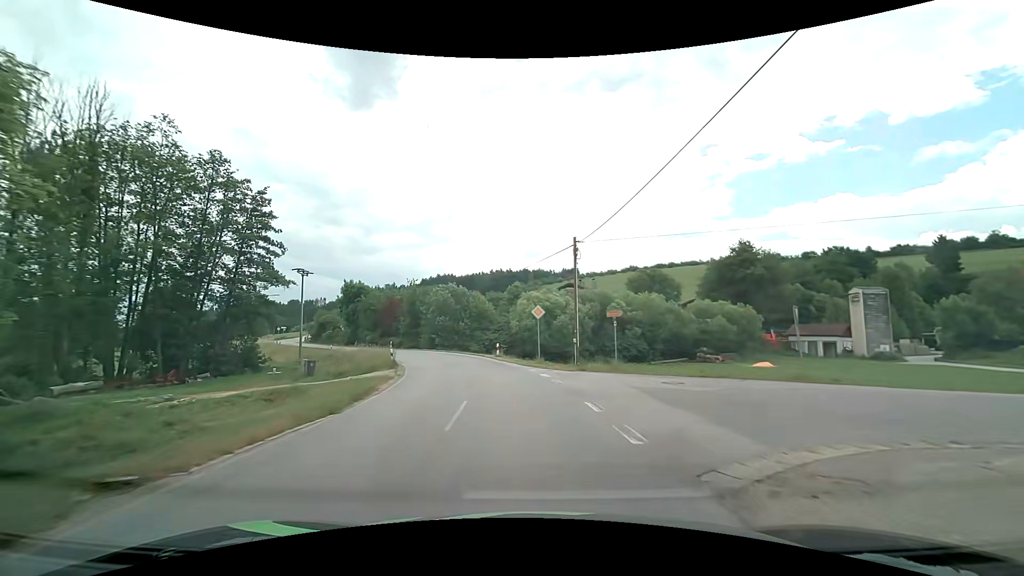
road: secondary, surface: asphalt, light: Day
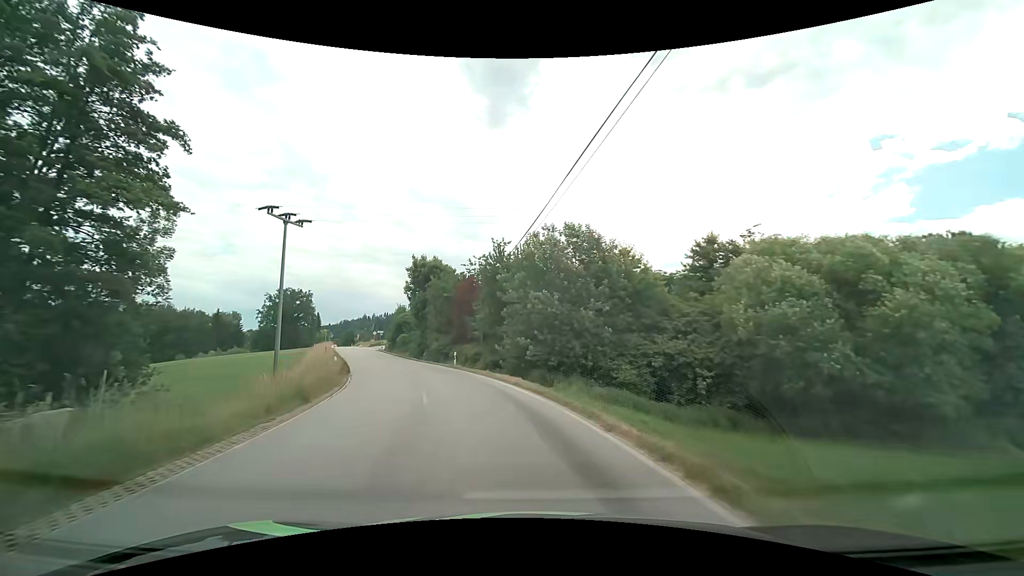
(-3.7, +32.2) m; -15°
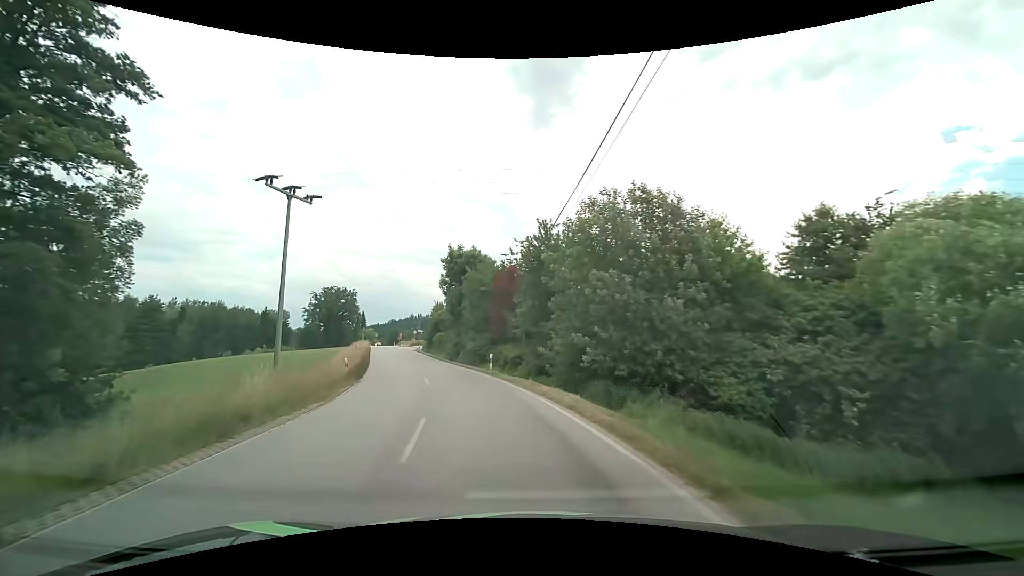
(-0.2, +6.0) m; -5°
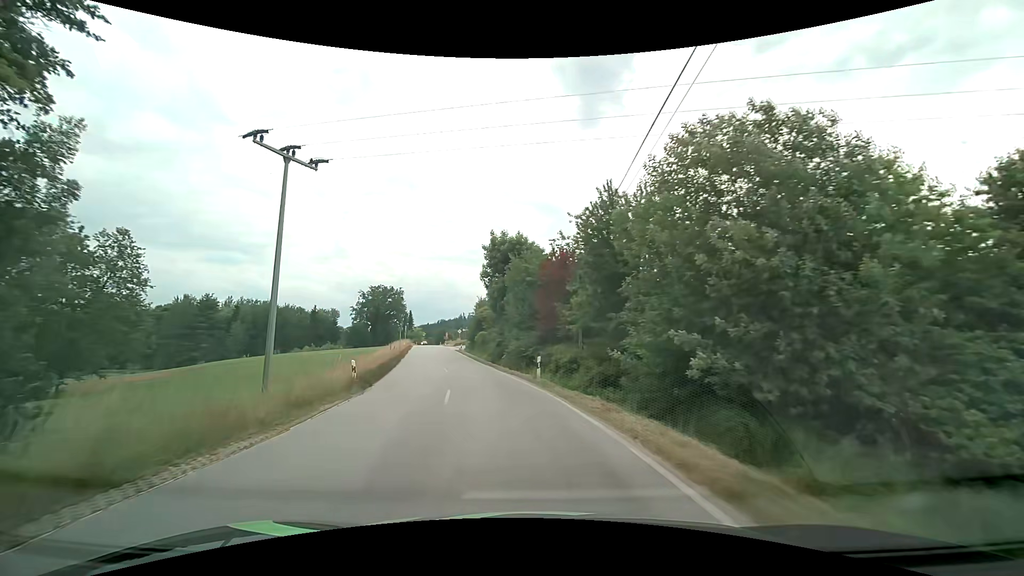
(-0.3, +6.0) m; -6°
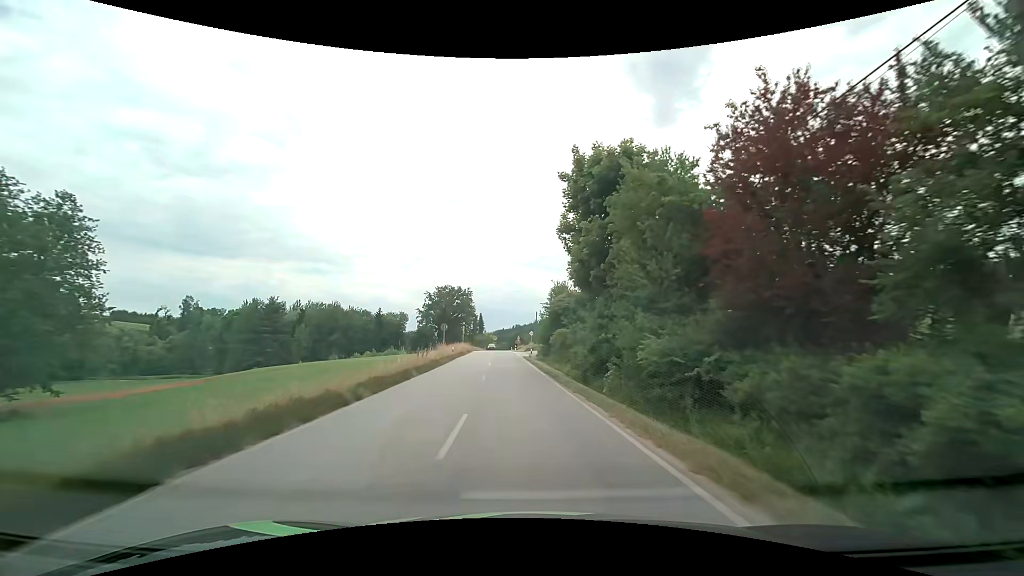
(-1.8, +18.3) m; -9°
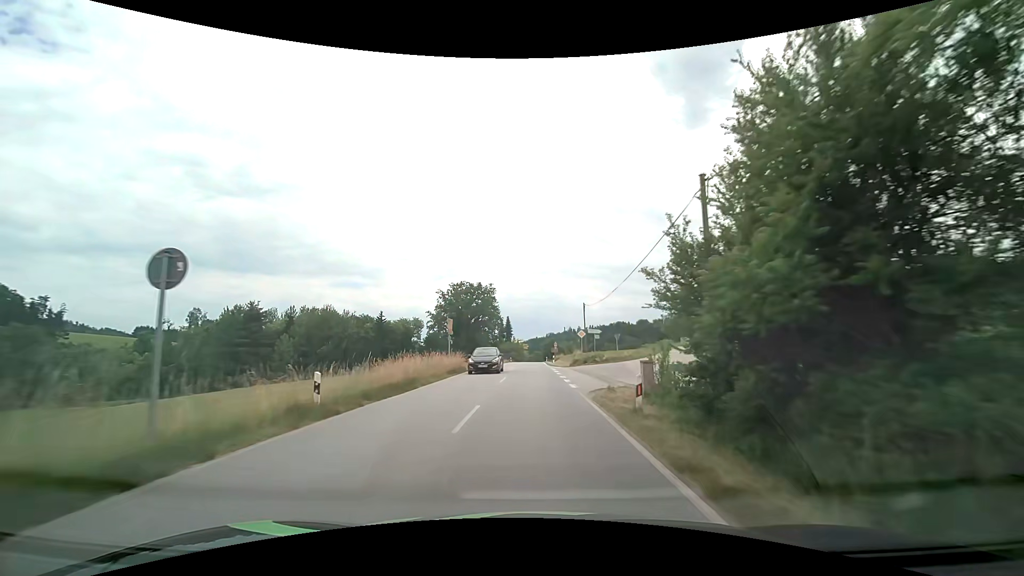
(-1.4, +34.3) m; -4°
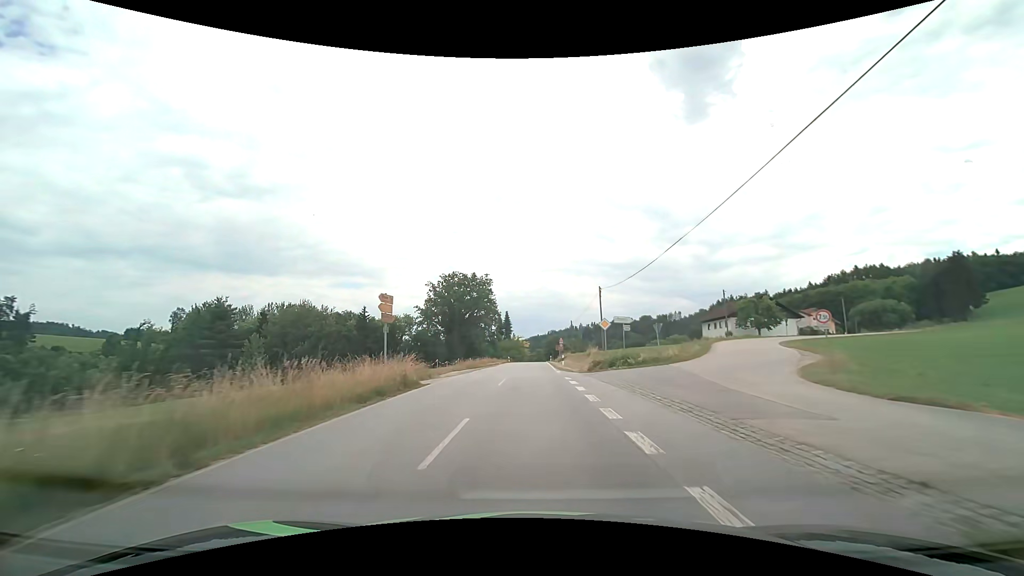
(0.0, +14.5) m; 0°
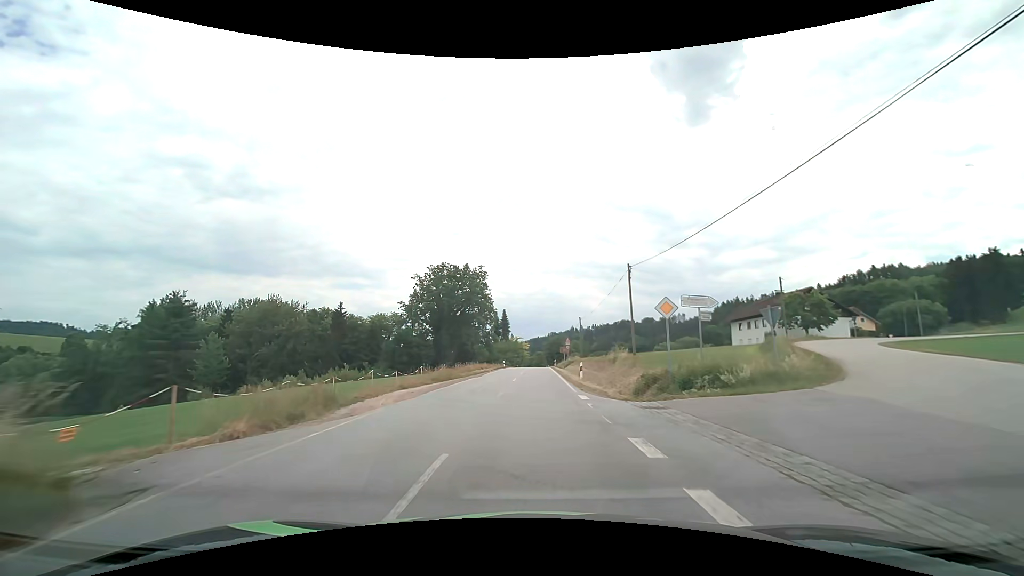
(-0.2, +14.9) m; -1°
